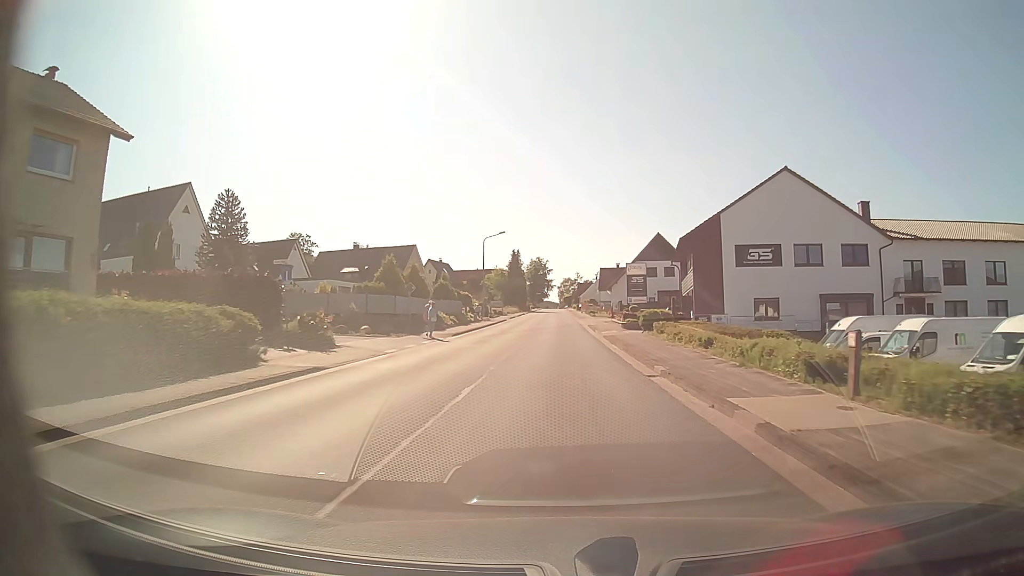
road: tertiary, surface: asphalt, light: Day
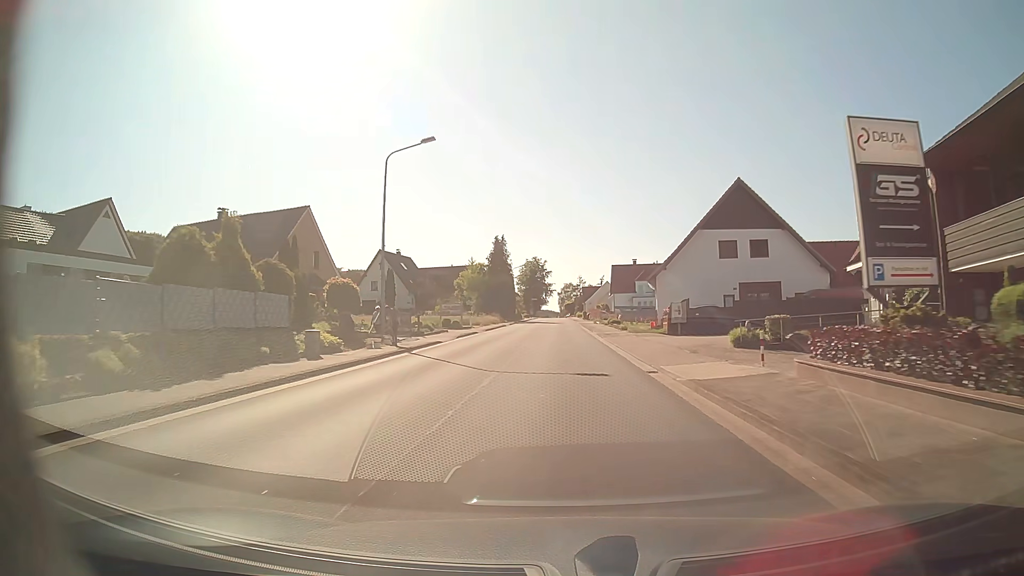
(+0.1, +39.9) m; 0°
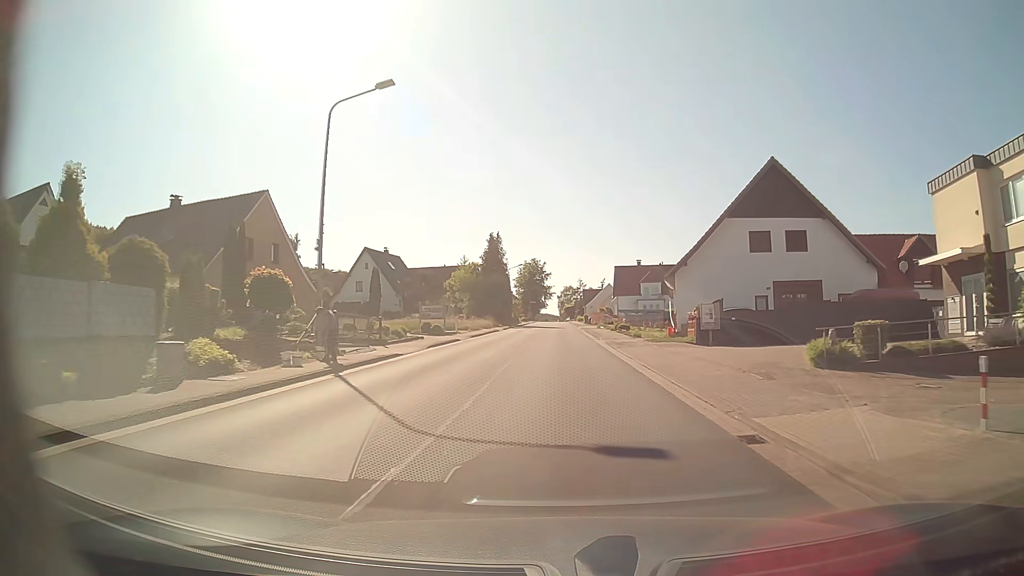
(0.0, +8.0) m; 0°
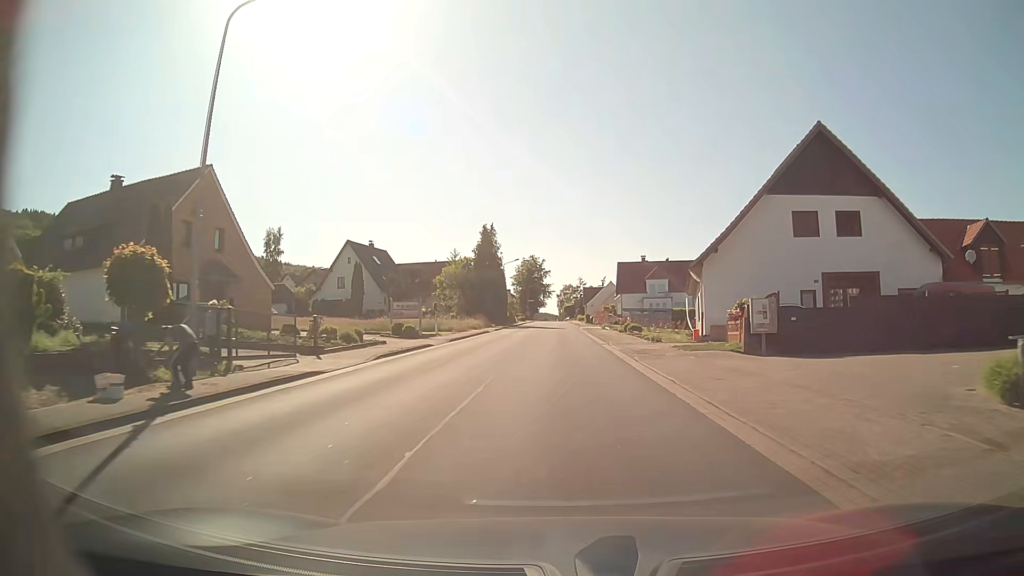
(0.0, +8.0) m; 0°
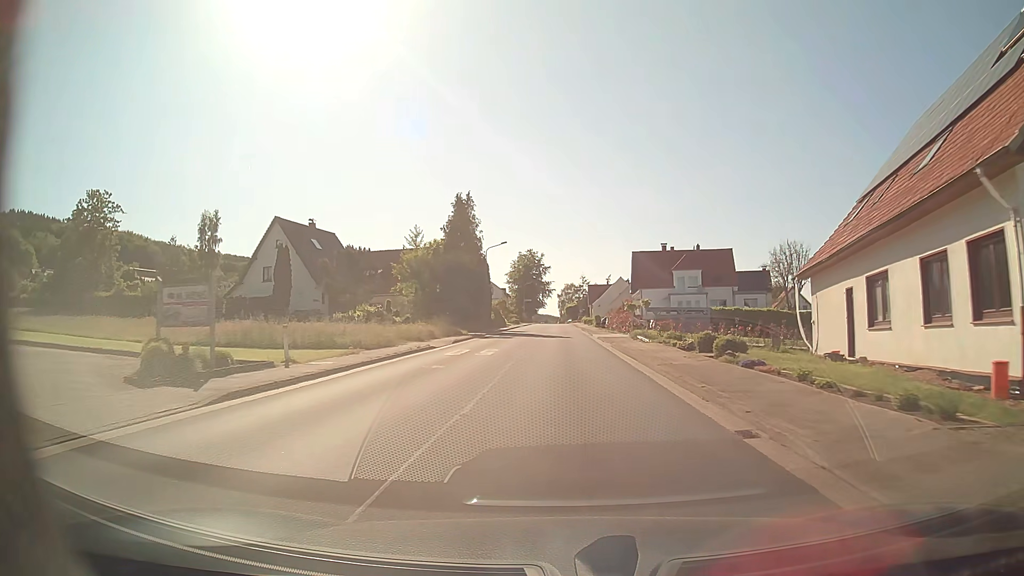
(-0.1, +23.9) m; 0°
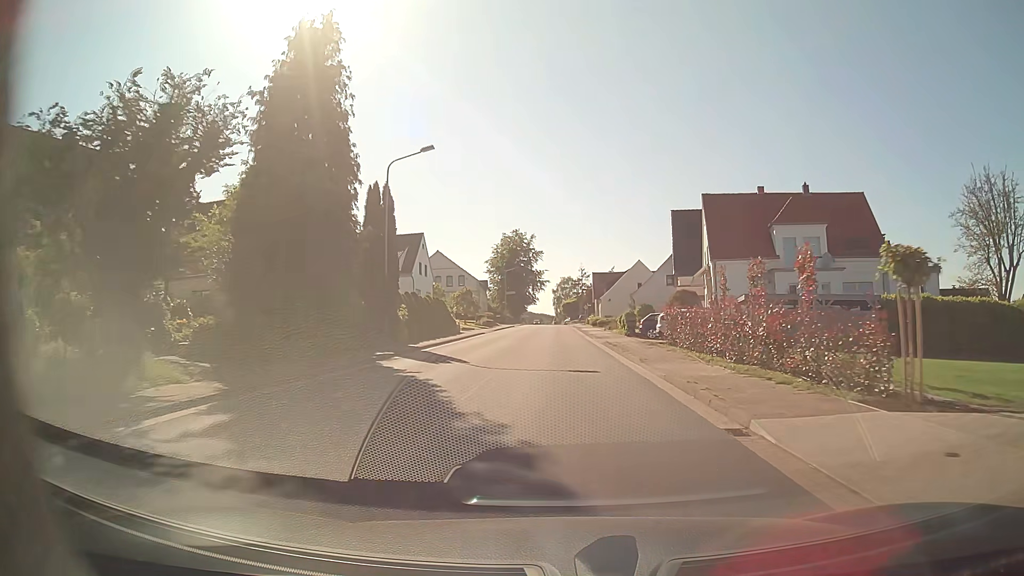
(+0.2, +40.2) m; +1°
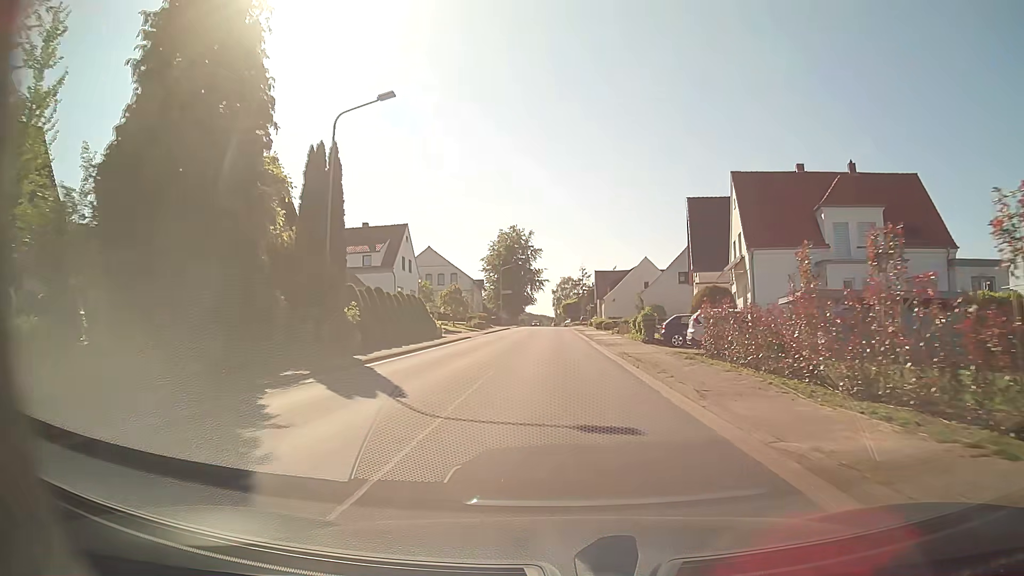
(0.0, +8.1) m; 0°
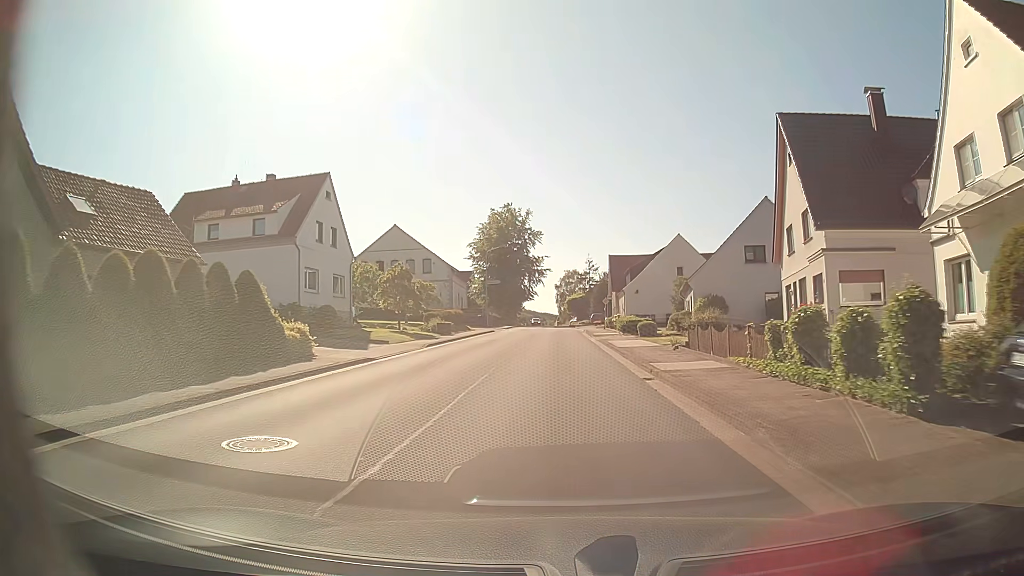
(+0.1, +24.2) m; 0°
(0, +10) (0, +20) (0, +30) (0, +40) (0, +50) (0, +60) (0, +70) (0, +80) (0, +90) (0, +100) m
